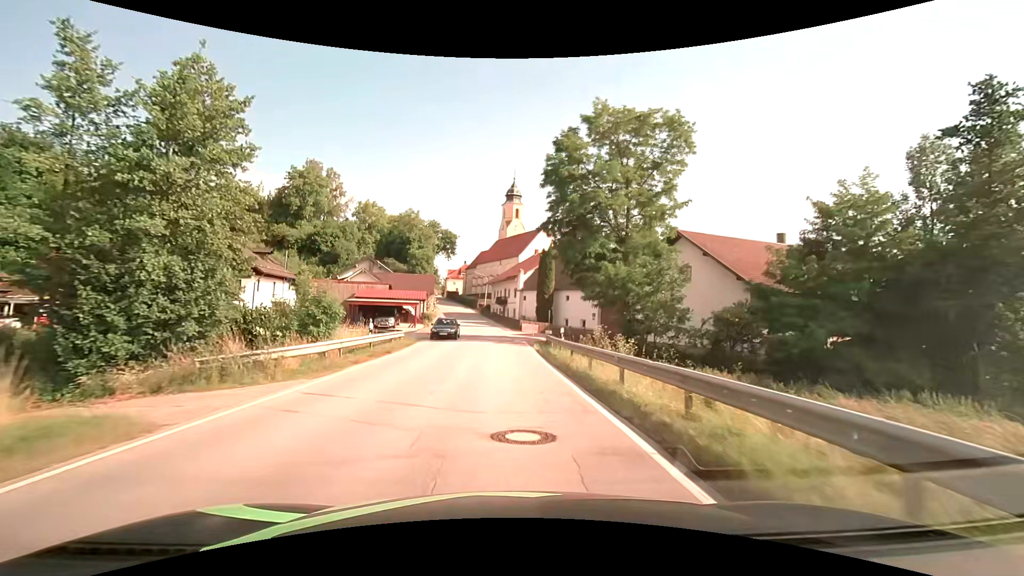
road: secondary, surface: asphalt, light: Day
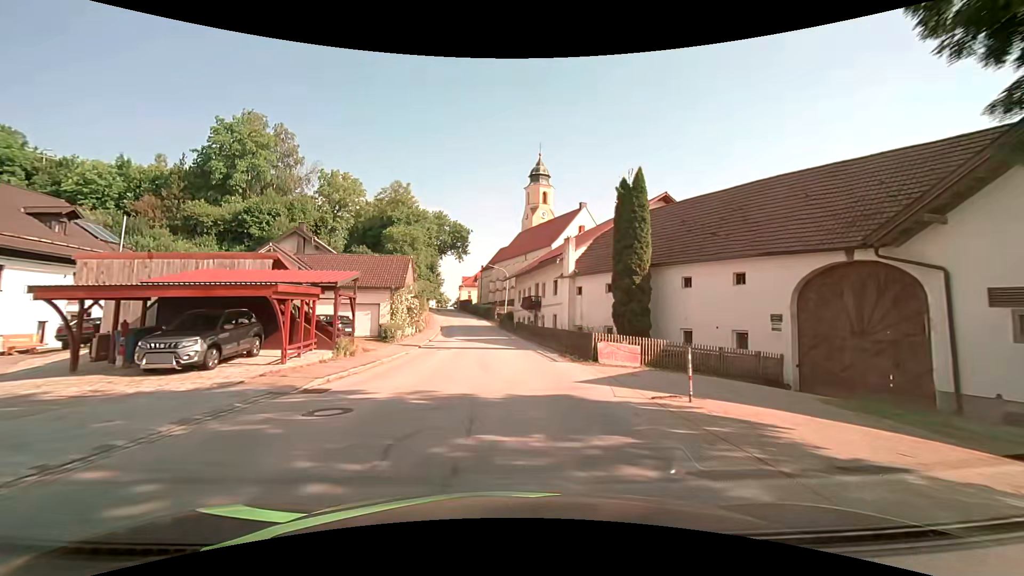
(-0.8, +30.3) m; -3°
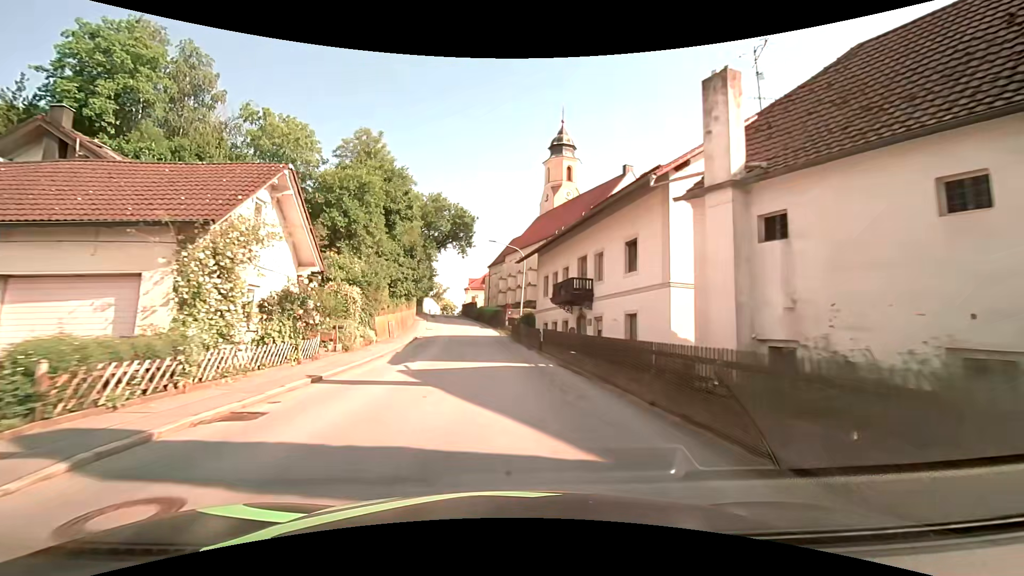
(-0.2, +22.4) m; -1°
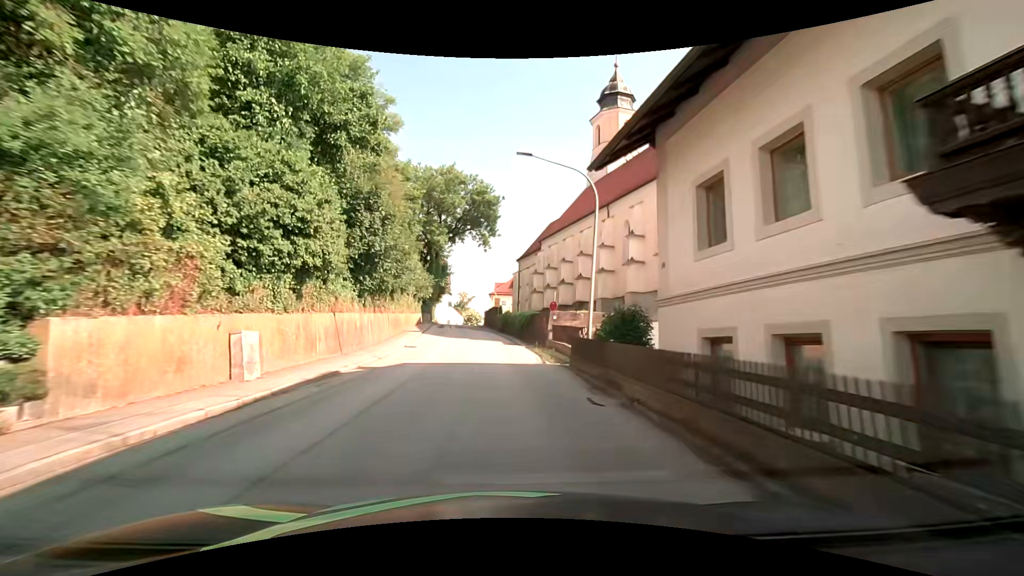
(-0.7, +22.1) m; -4°
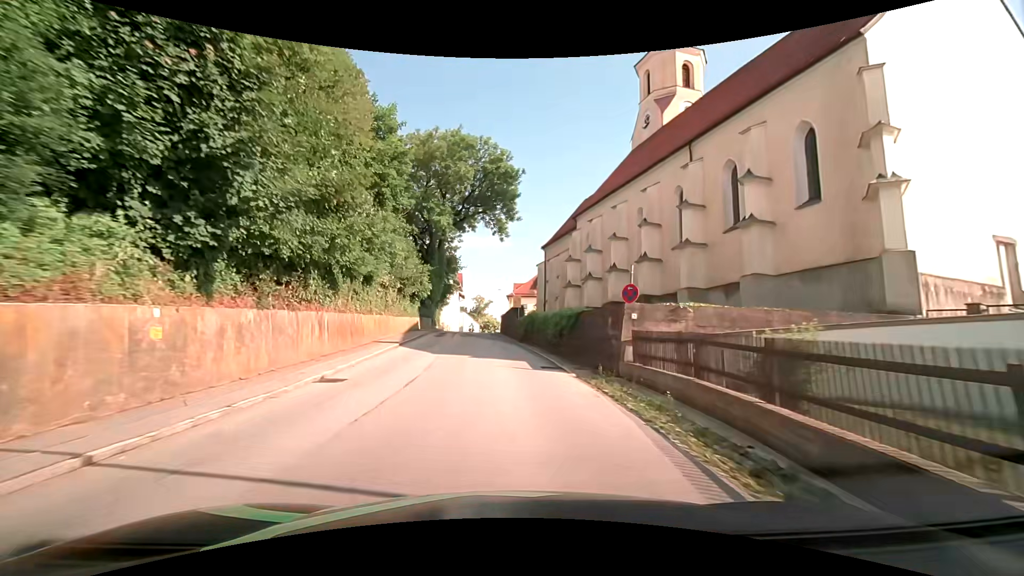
(-0.3, +14.6) m; -2°
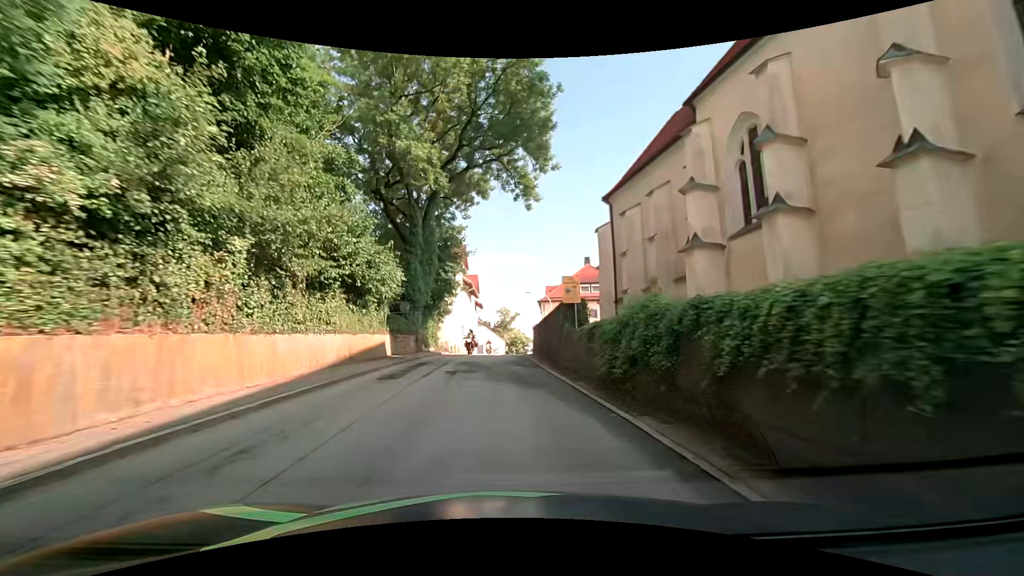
(-0.6, +21.9) m; -4°
